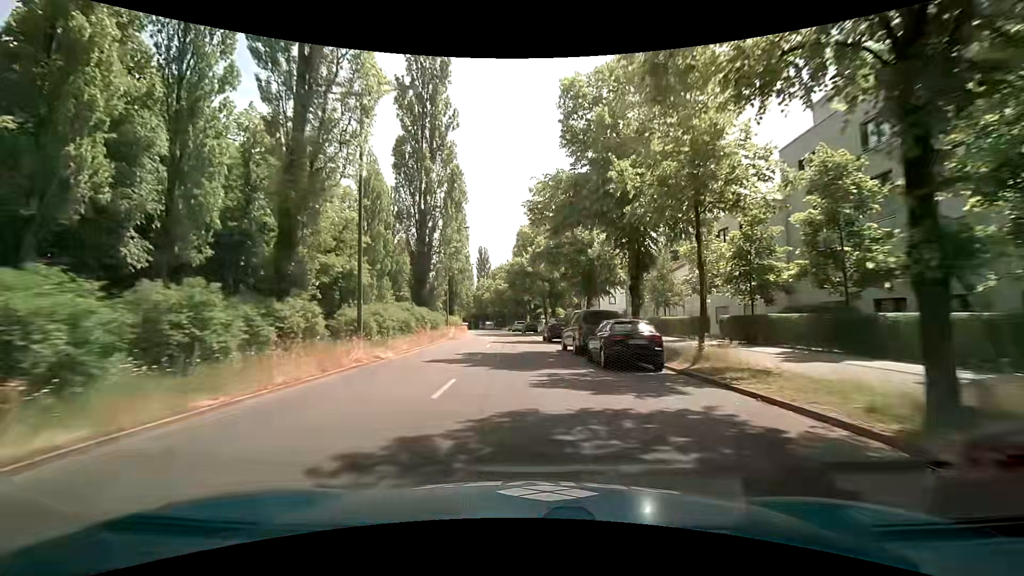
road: secondary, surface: asphalt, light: Day
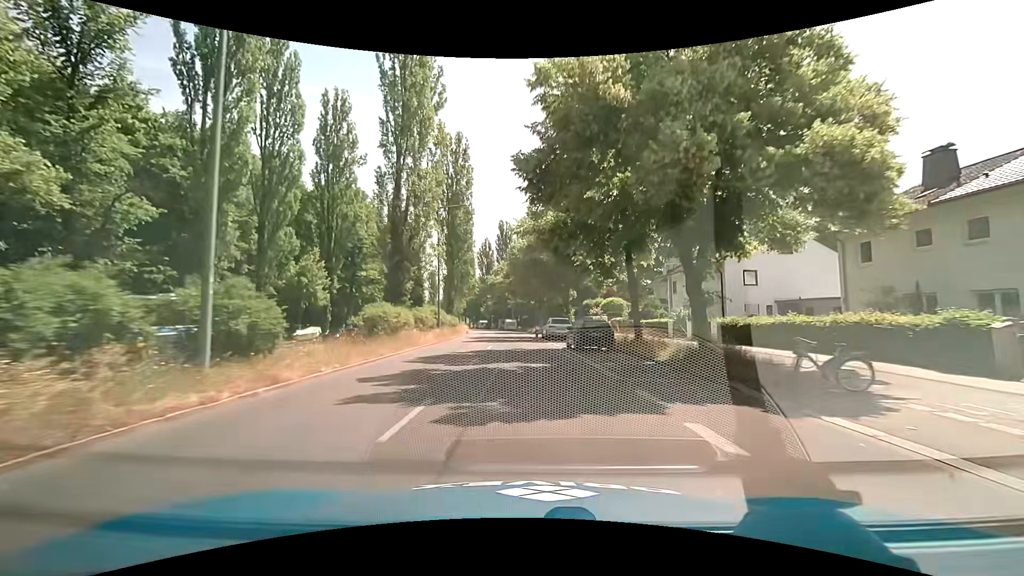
(-1.5, +39.4) m; -4°
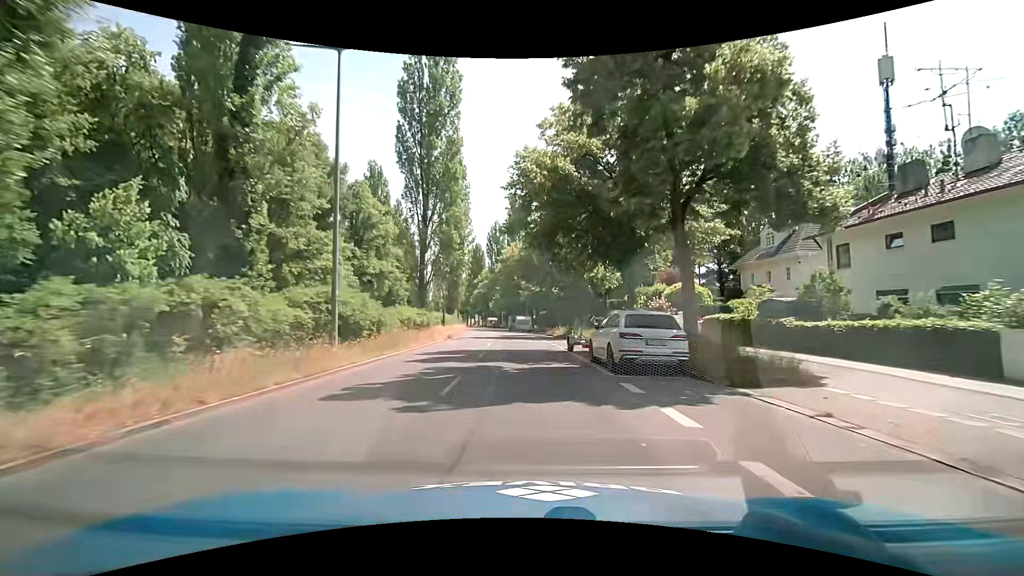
(-0.6, +23.7) m; -2°
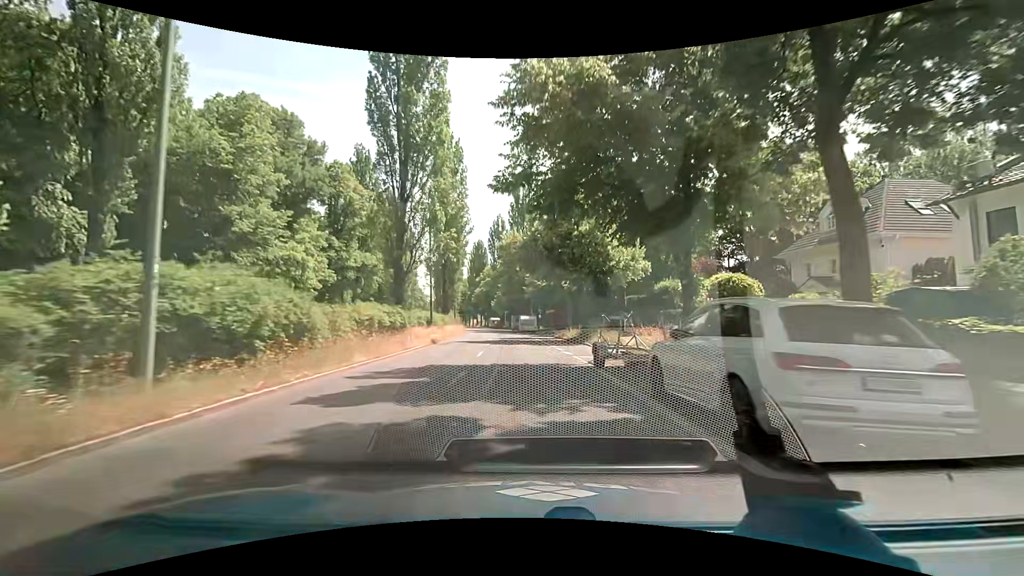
(0.0, +7.9) m; -1°
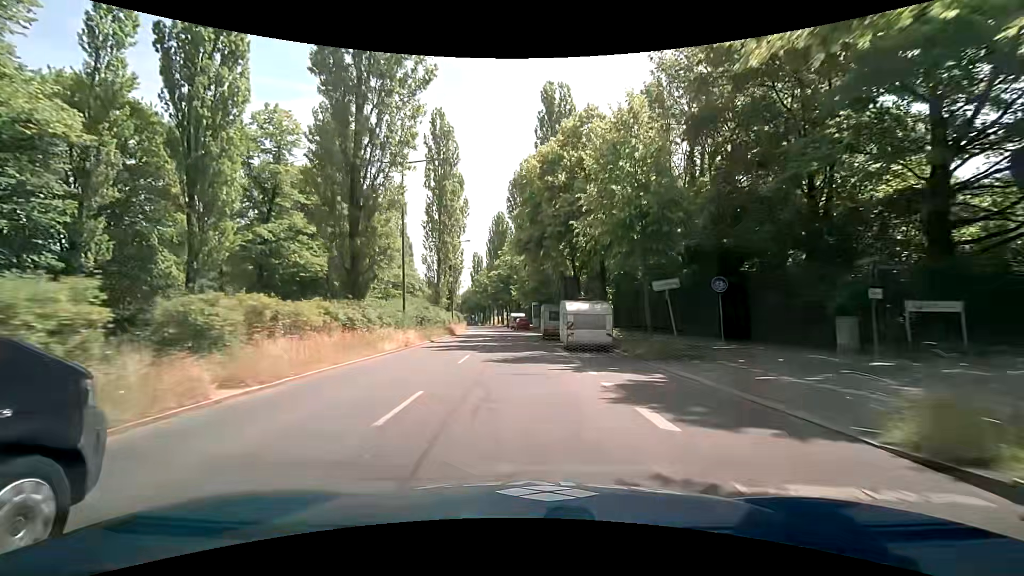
(-0.9, +39.9) m; -3°
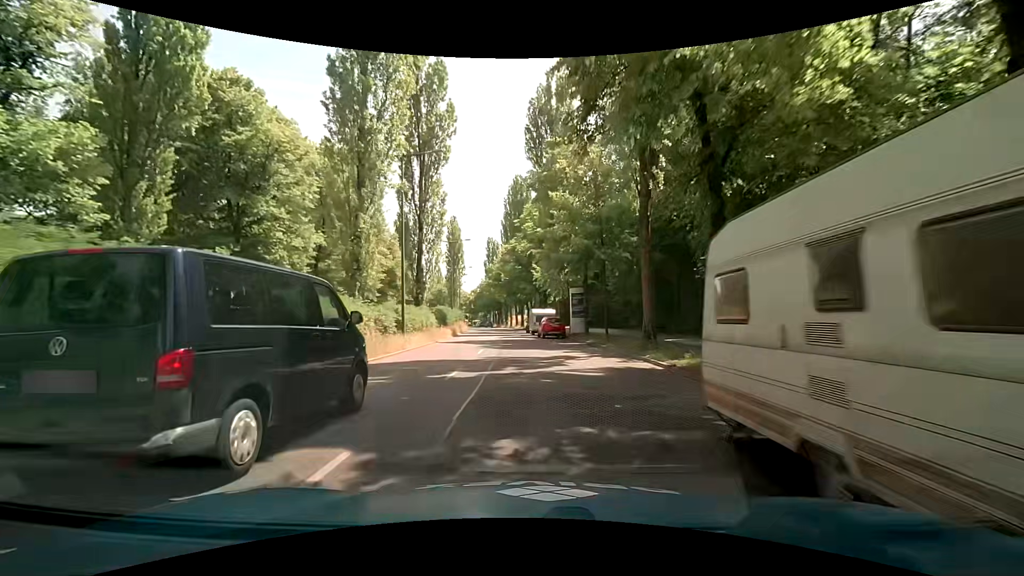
(-1.0, +31.5) m; -1°
